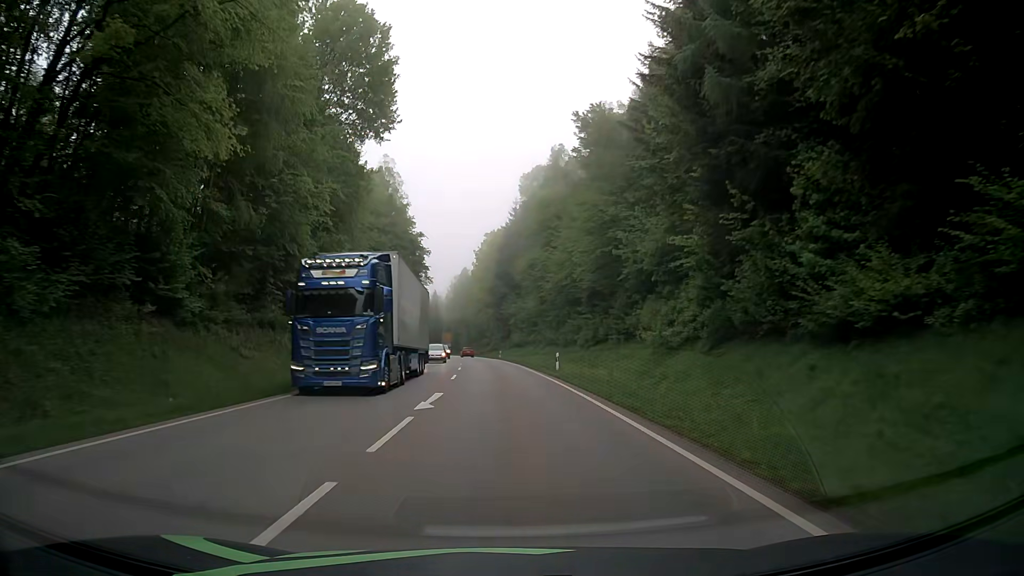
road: secondary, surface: asphalt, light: Day
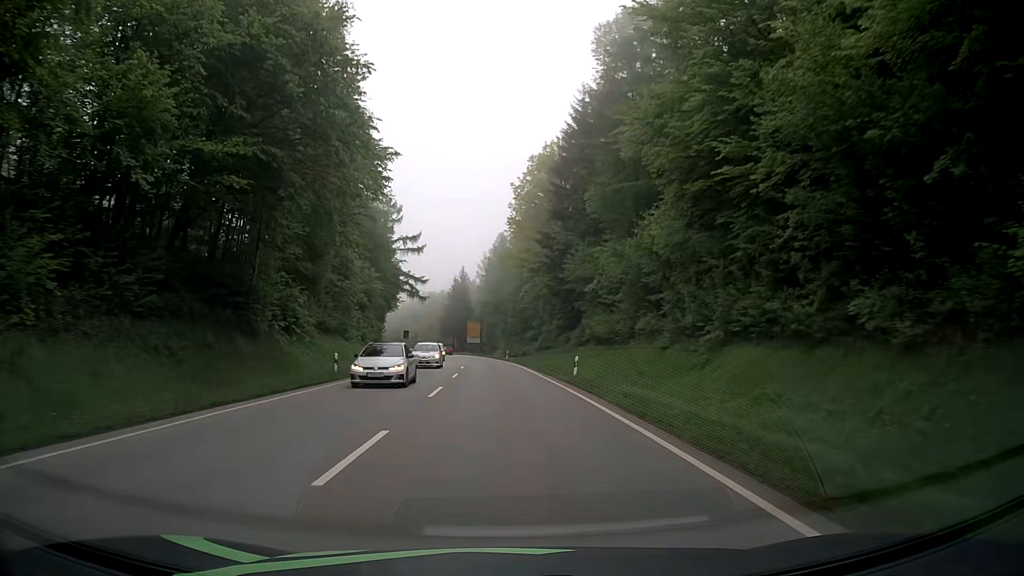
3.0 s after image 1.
(-2.1, +54.0) m; -3°
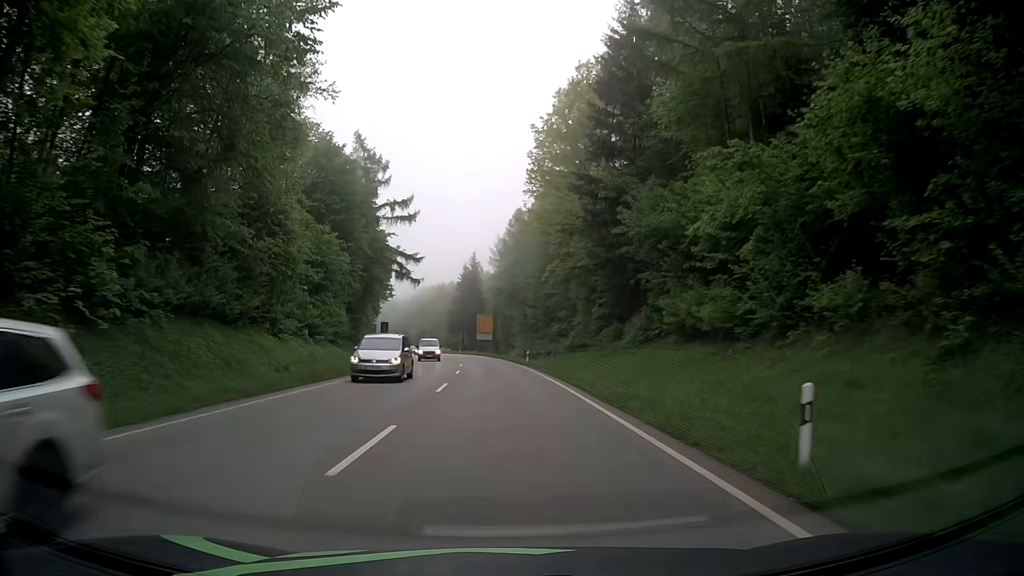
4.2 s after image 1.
(-0.4, +21.6) m; -2°
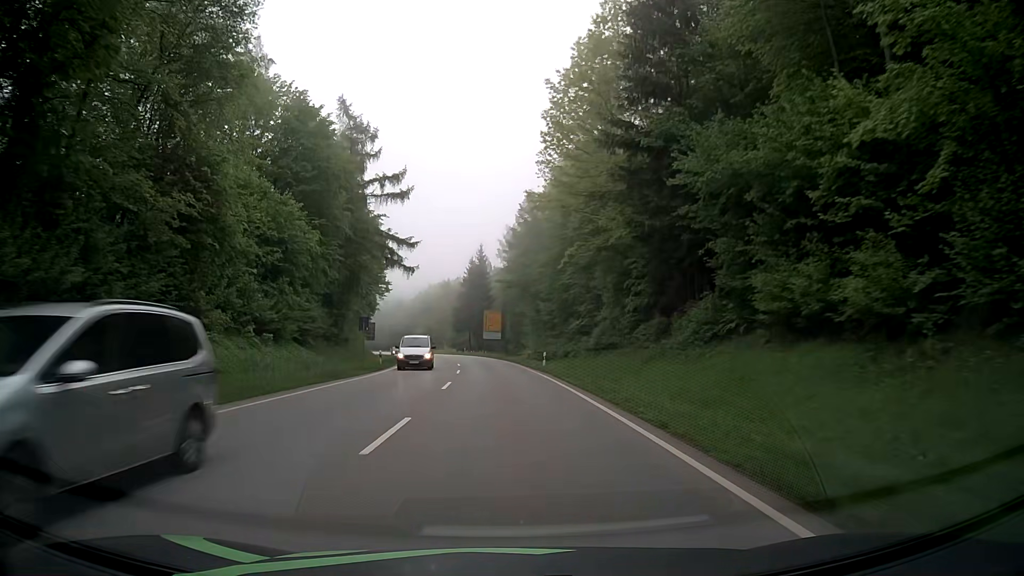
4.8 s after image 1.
(0.0, +10.8) m; 0°
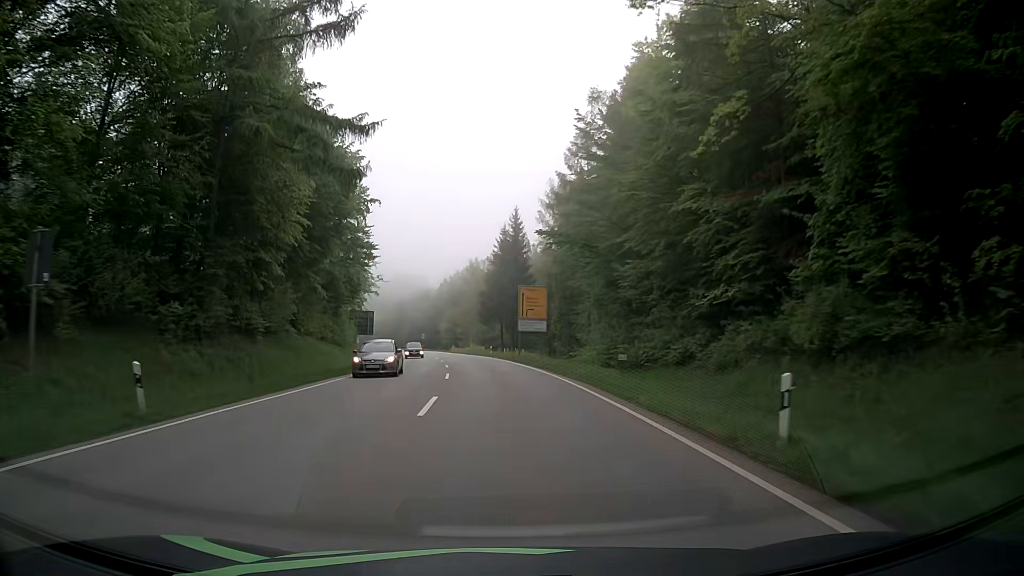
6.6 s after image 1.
(-1.1, +32.4) m; -3°
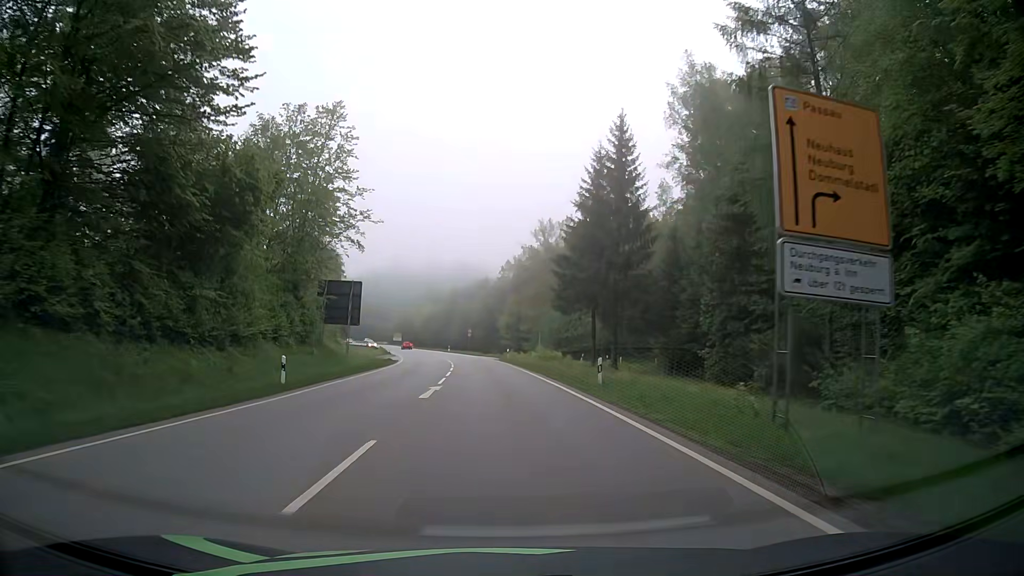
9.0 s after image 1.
(-2.3, +43.1) m; -6°
(0, +10) (0, +20) (-1, +30) (-1, +40) (-2, +50) (-4, +60) (-5, +70) (-7, +80) (-8, +89) (-10, +99) m
